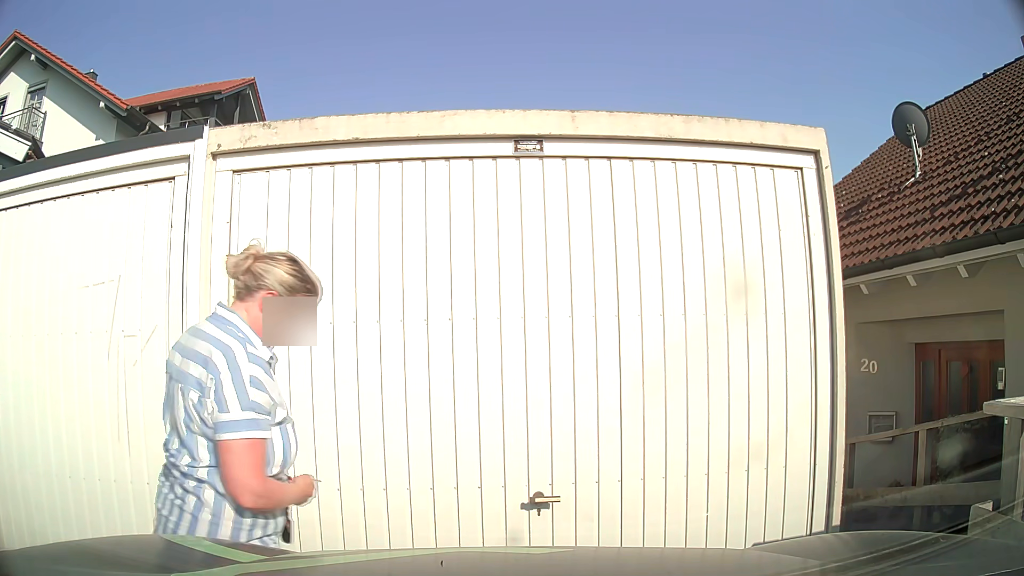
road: residential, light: Day
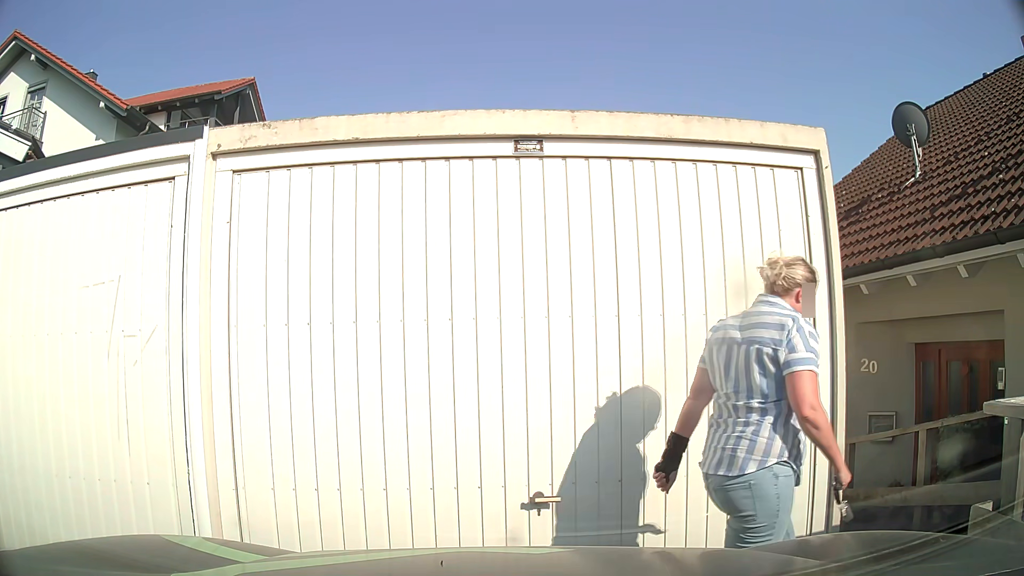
(0.0, 0.0) m; 0°
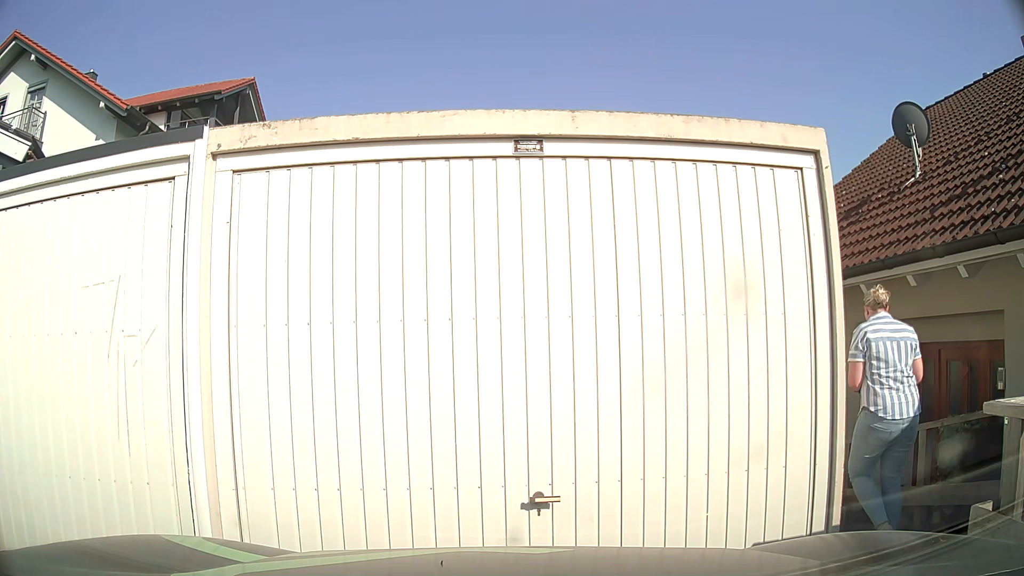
(0.0, 0.0) m; 0°
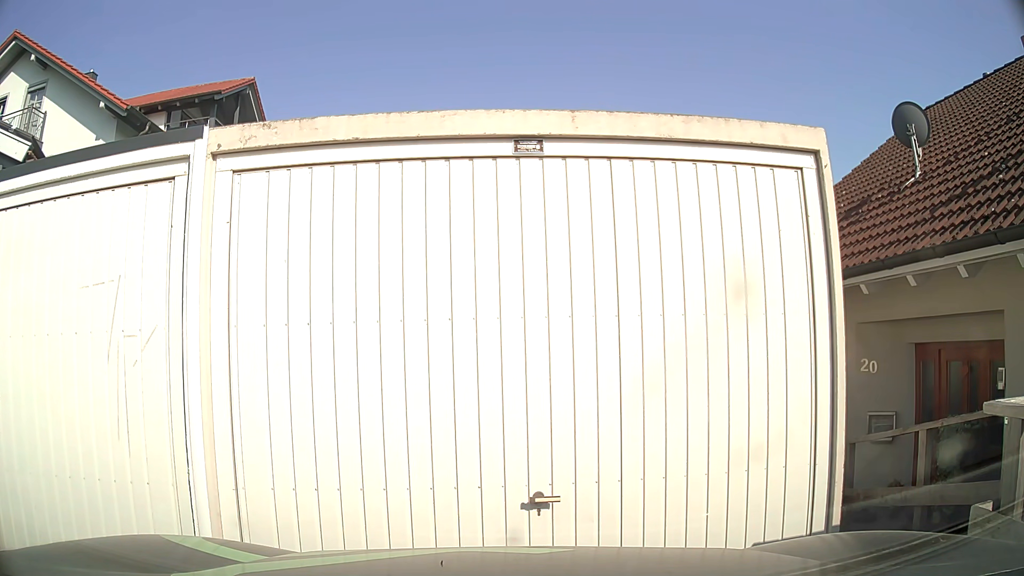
(0.0, 0.0) m; 0°
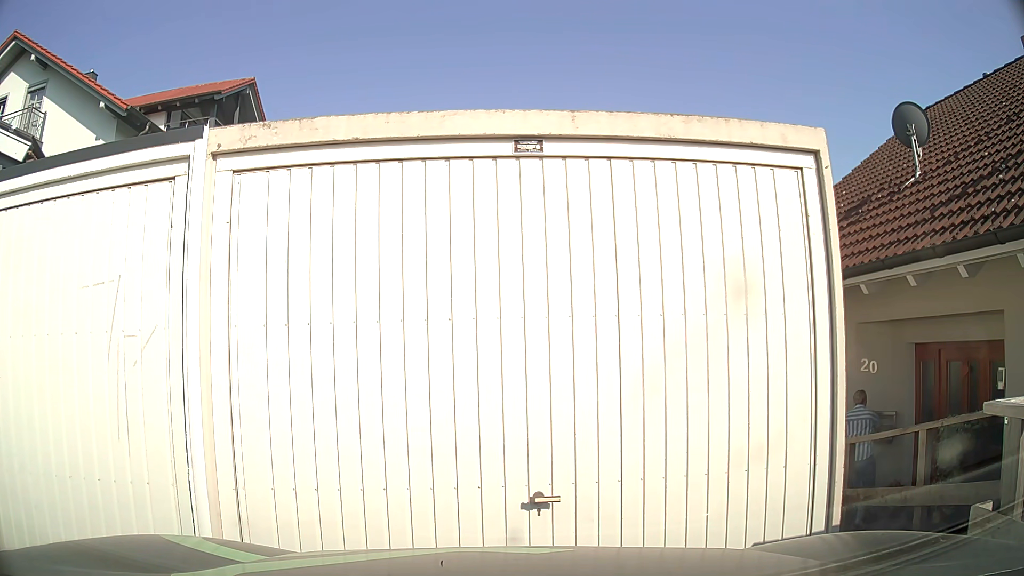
(0.0, 0.0) m; 0°
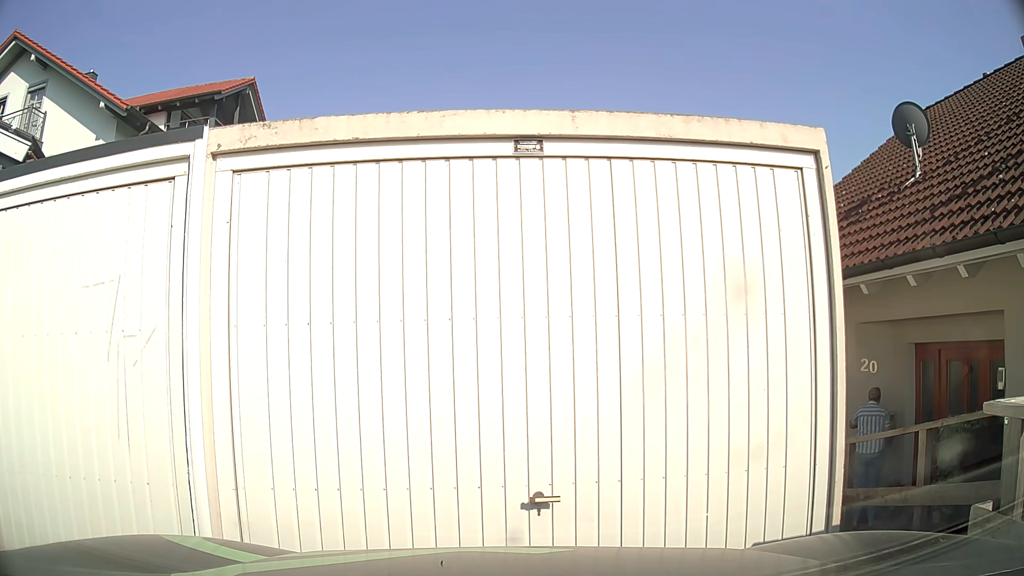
(0.0, 0.0) m; 0°
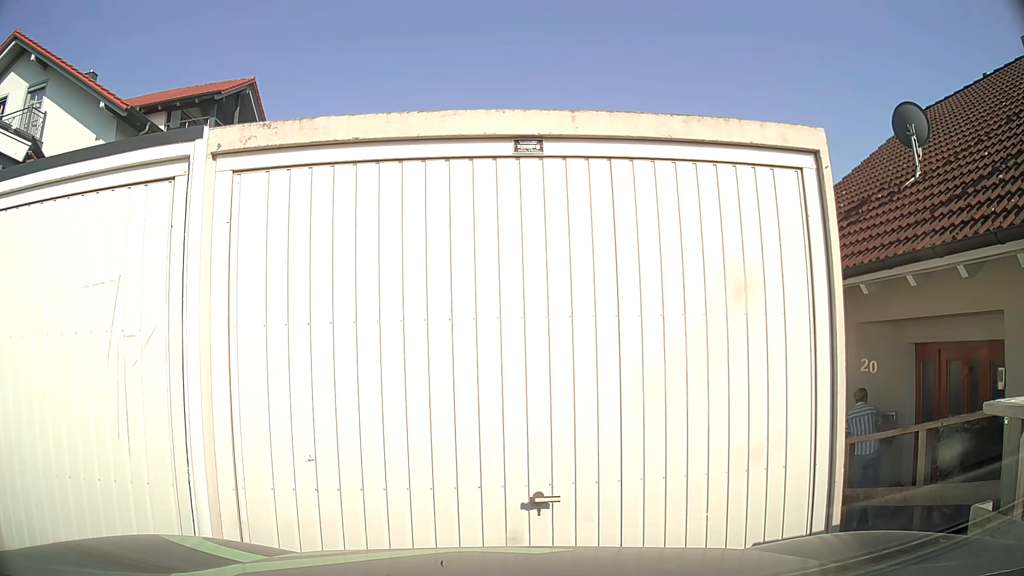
(0.0, 0.0) m; 0°
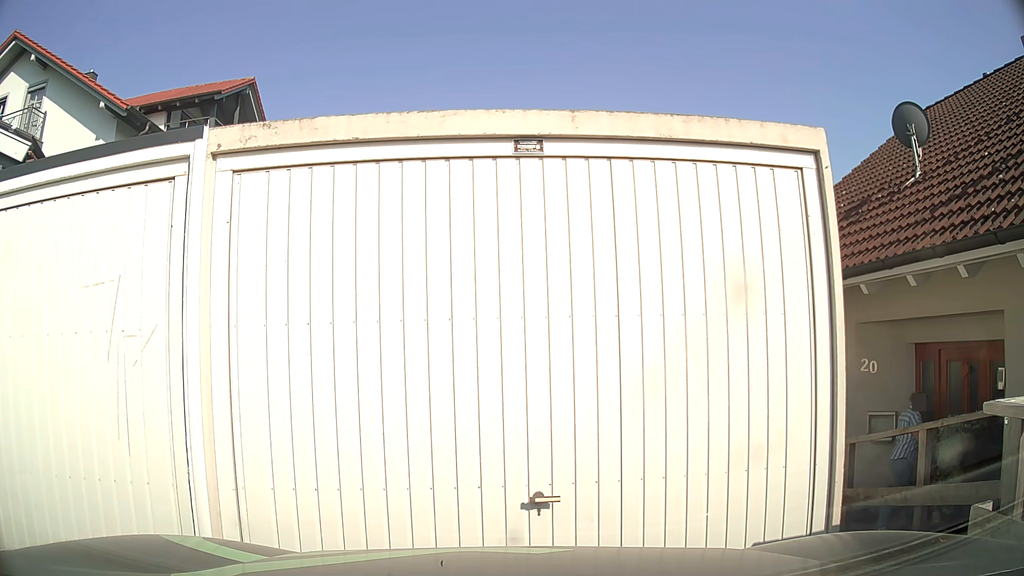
(0.0, 0.0) m; 0°
